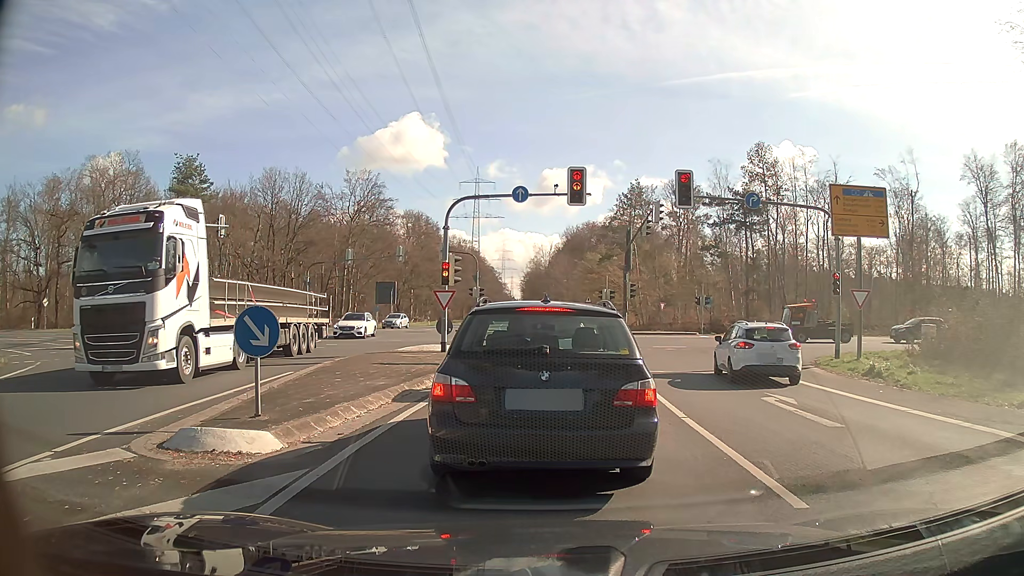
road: secondary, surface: asphalt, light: Day
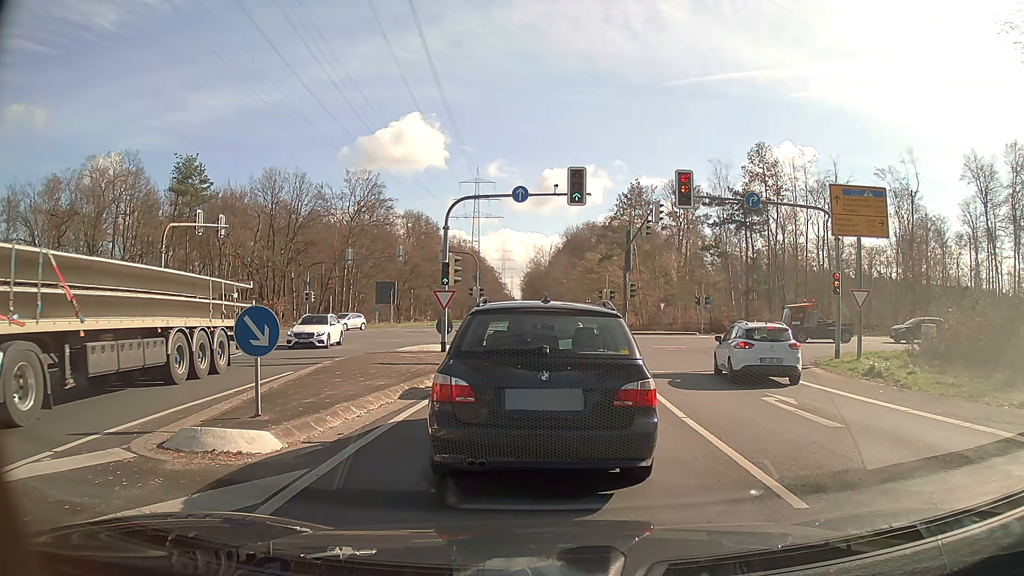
(0.0, 0.0) m; 0°
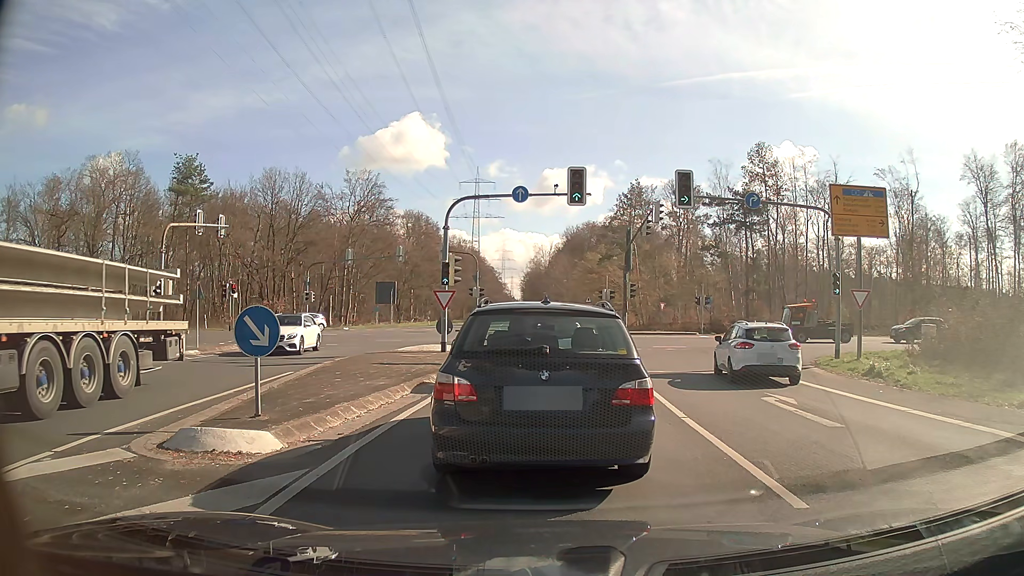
(0.0, 0.0) m; 0°
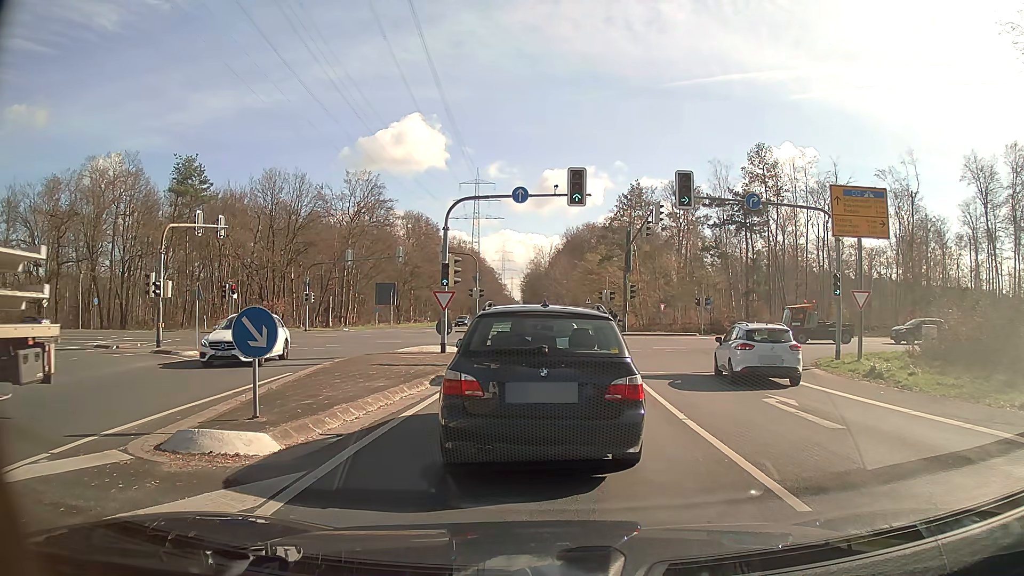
(0.0, 0.0) m; 0°
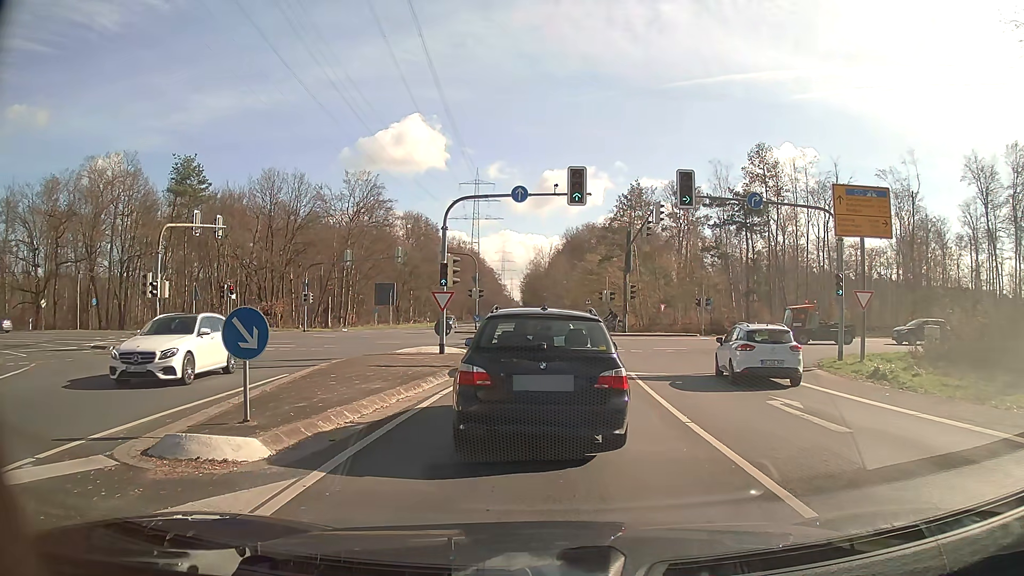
(0.0, +0.3) m; 0°
